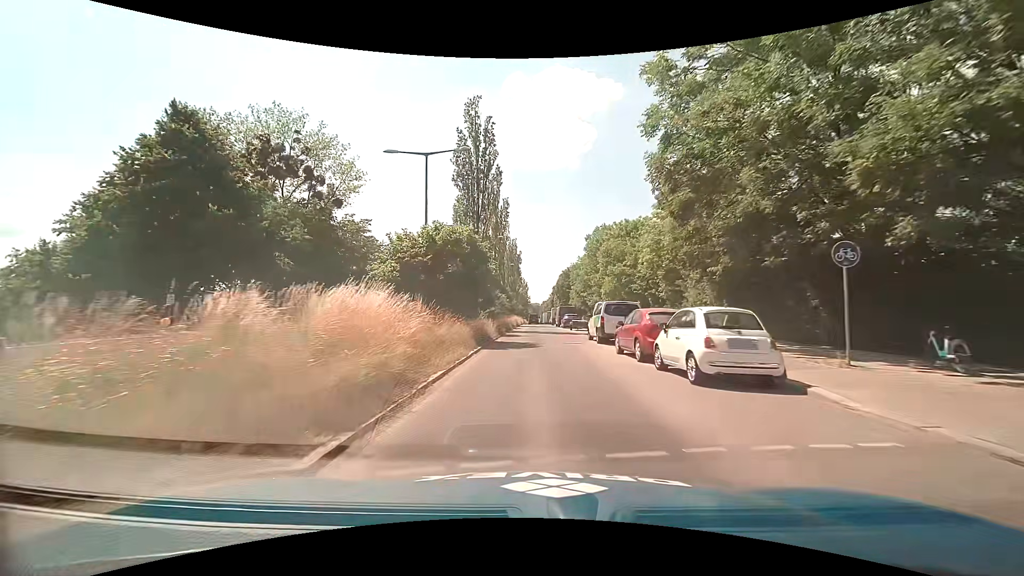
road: secondary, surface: asphalt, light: Day
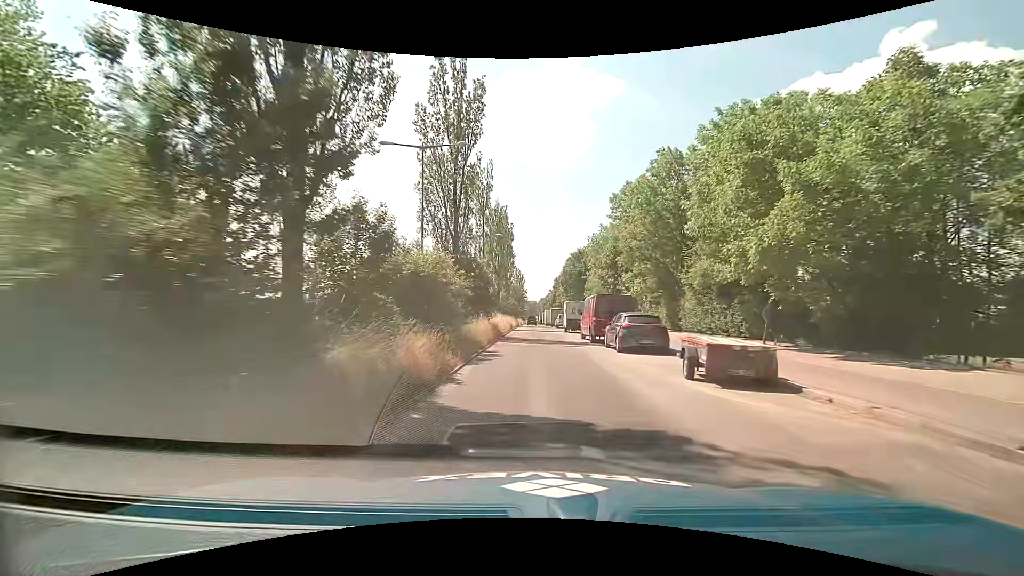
(0.0, +32.3) m; +1°
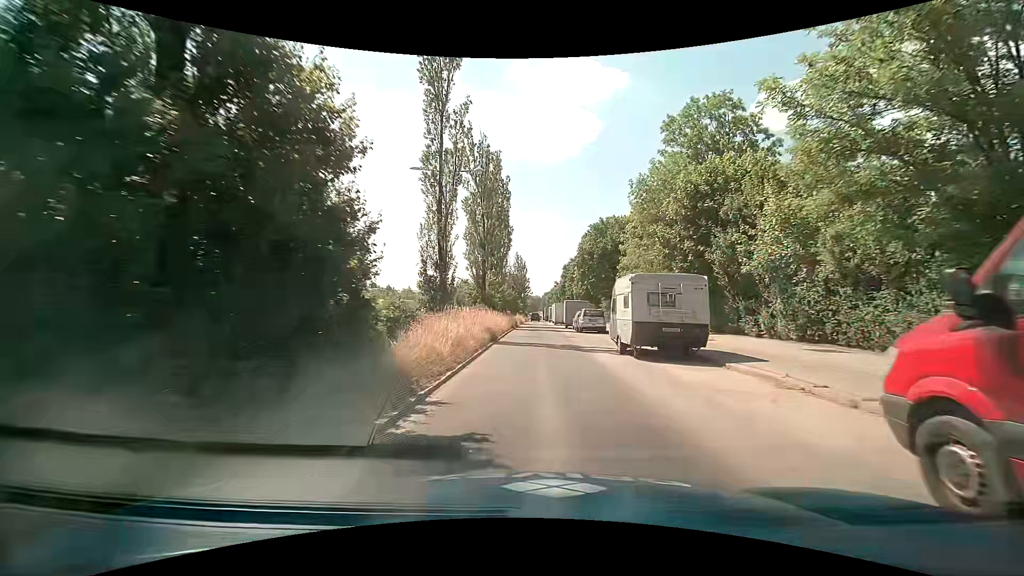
(-0.1, +24.4) m; -1°
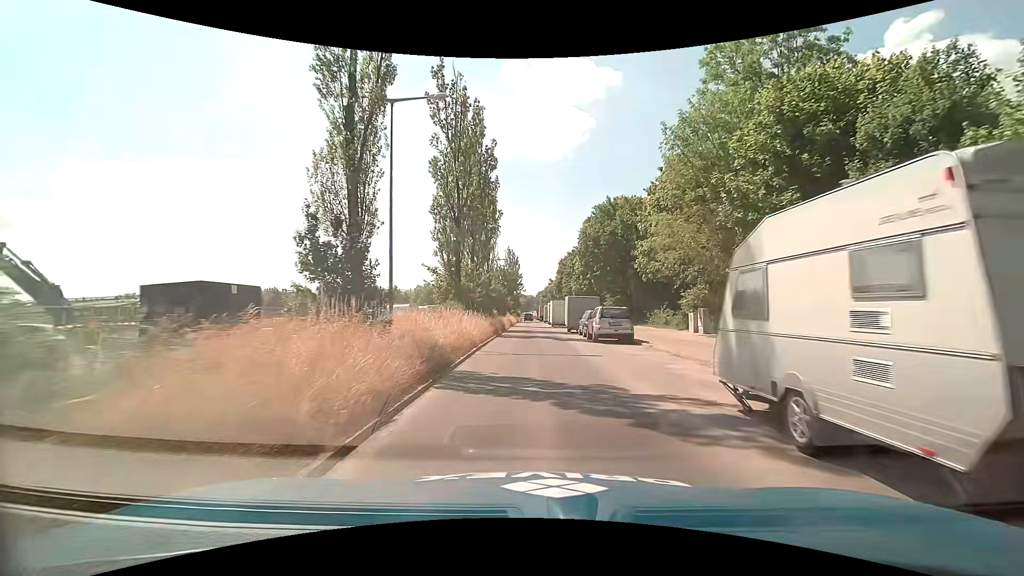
(+0.1, +11.3) m; +1°
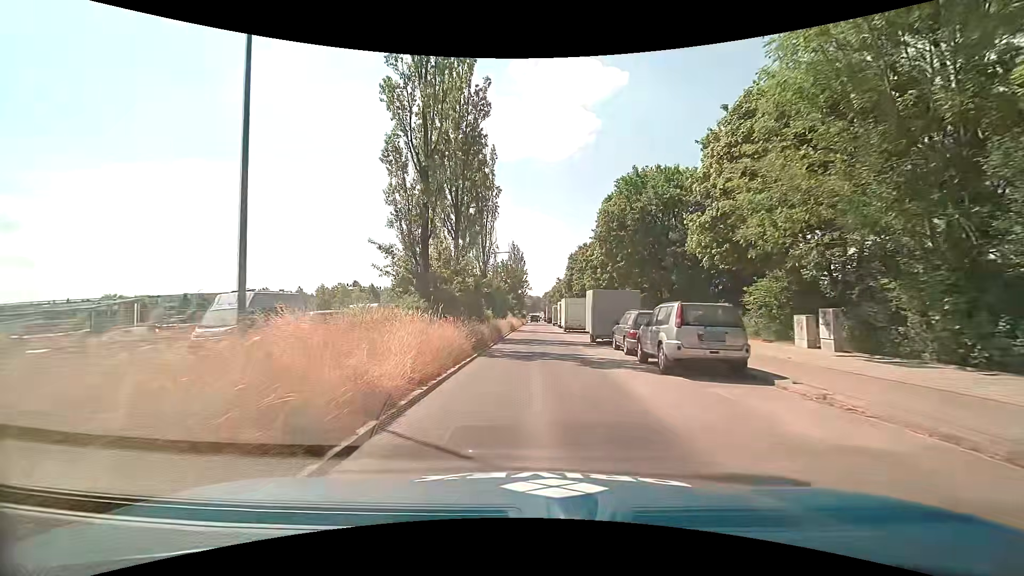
(-0.1, +11.3) m; -1°
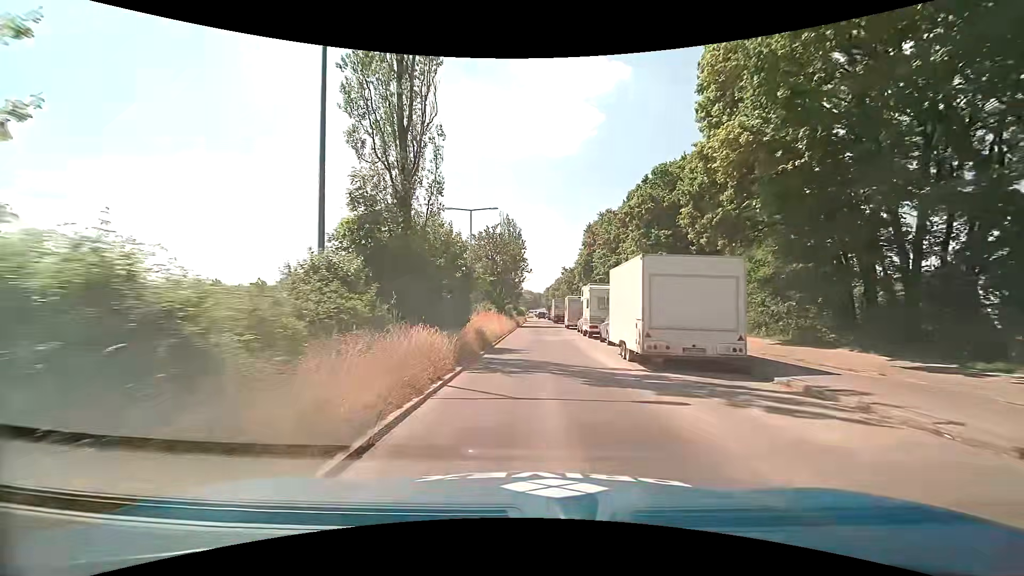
(+0.1, +28.4) m; 0°
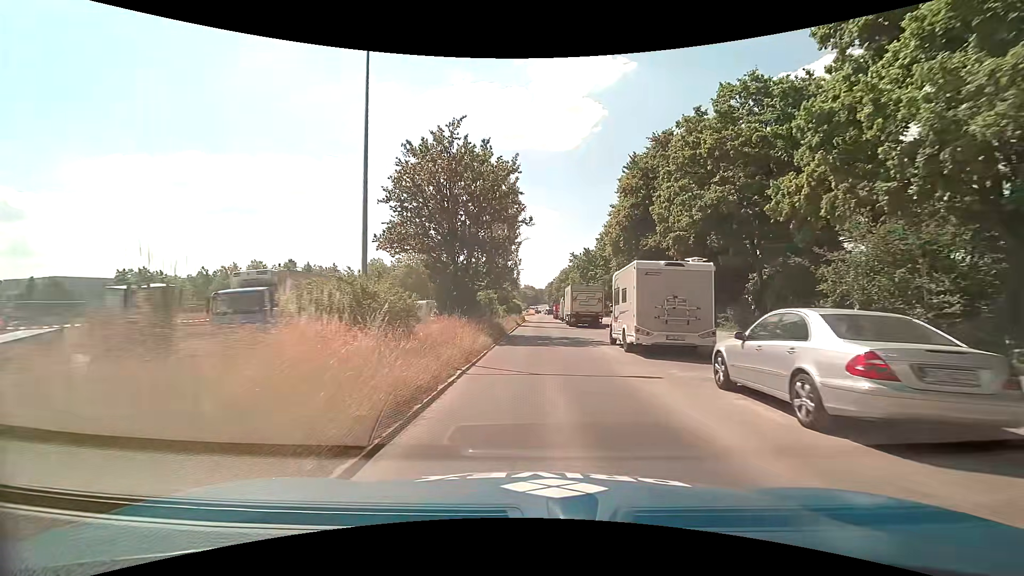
(+0.2, +28.3) m; 0°
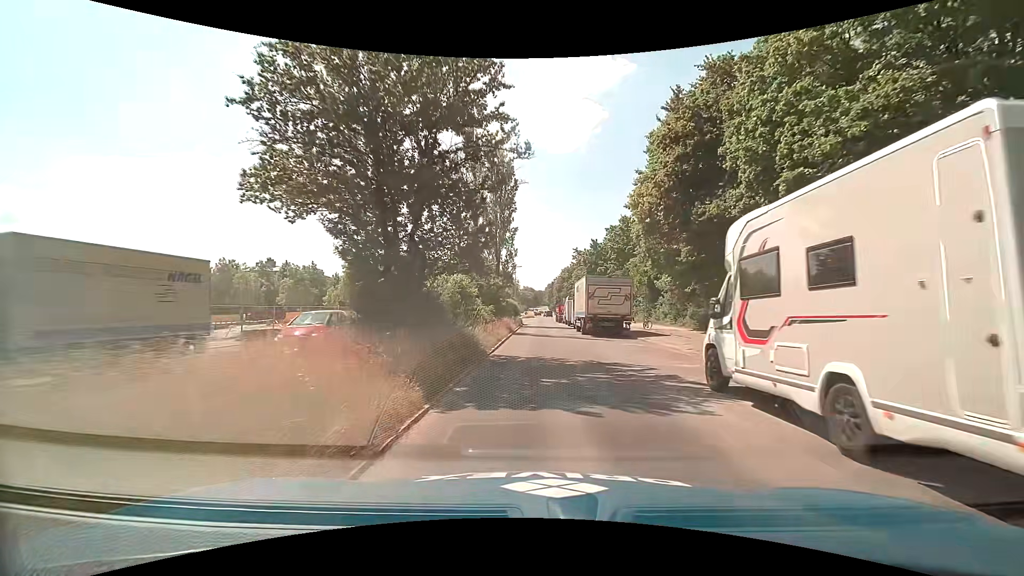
(0.0, +11.7) m; 0°
